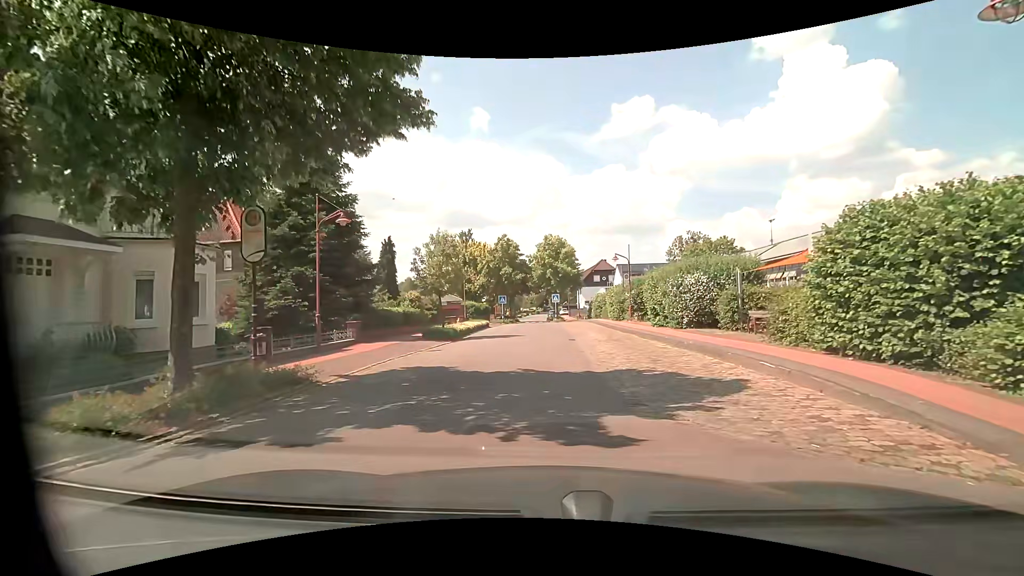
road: residential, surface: asphalt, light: Day
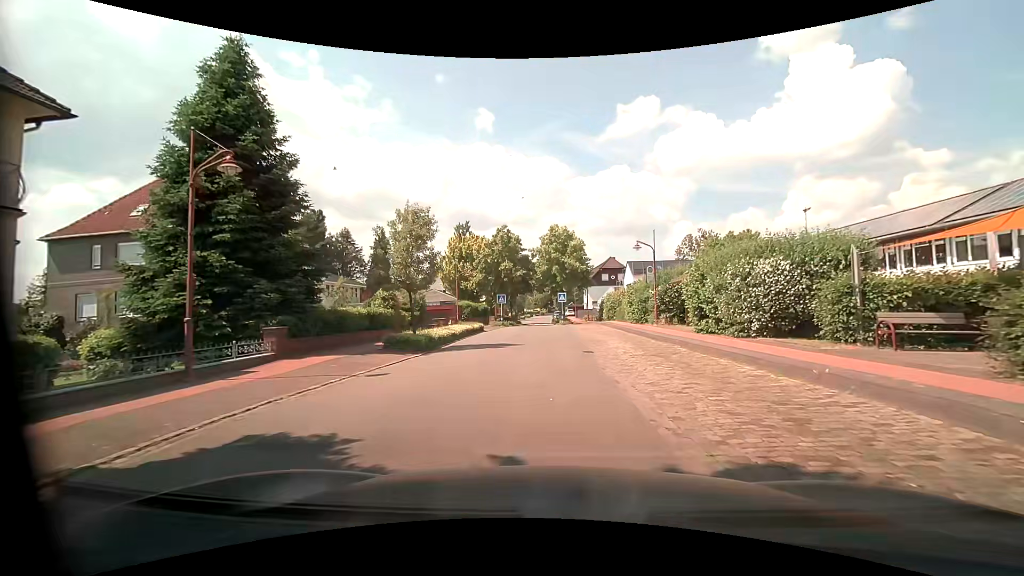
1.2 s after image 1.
(+0.2, +7.1) m; +1°
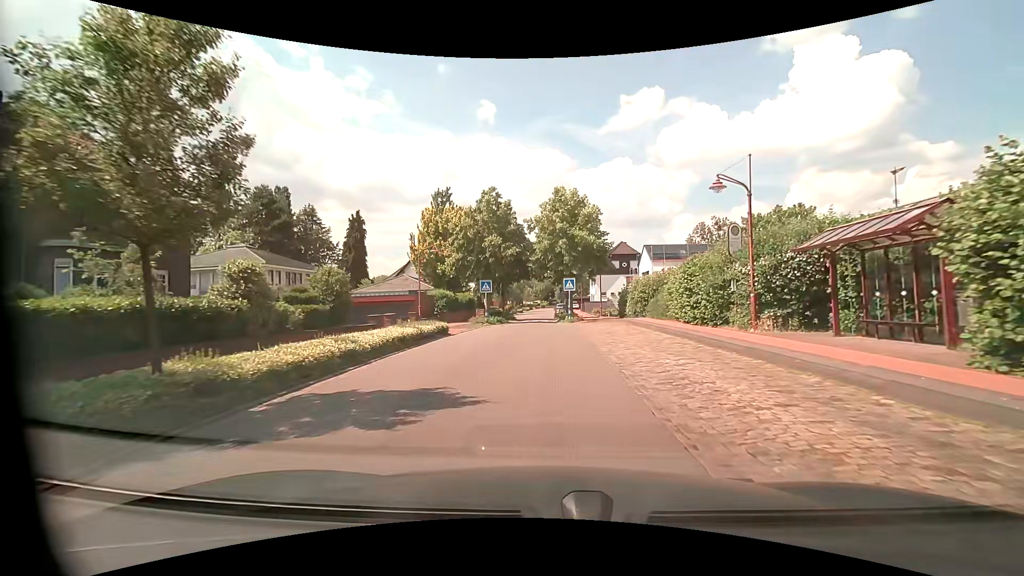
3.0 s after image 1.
(+0.1, +13.6) m; 0°
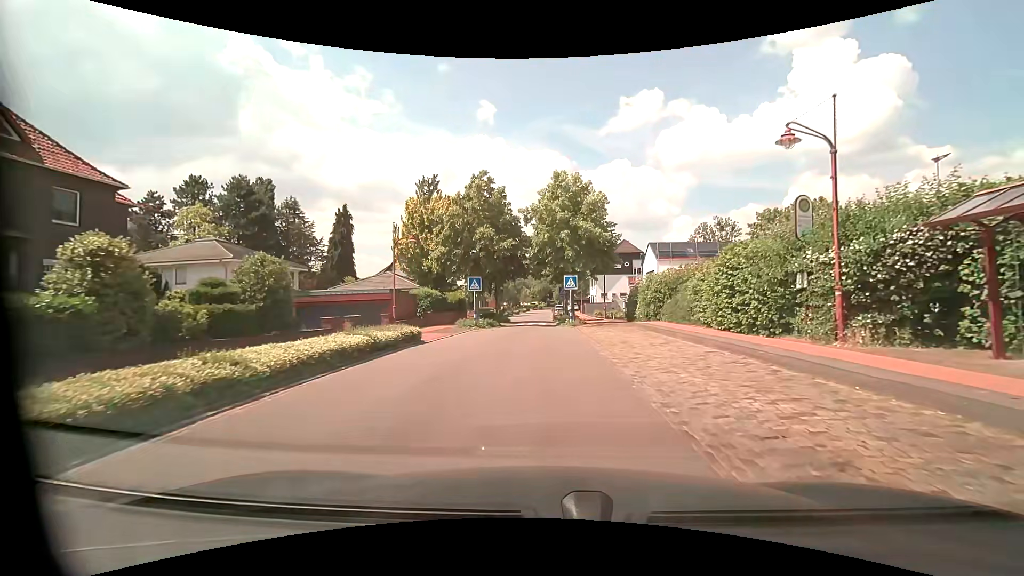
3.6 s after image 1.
(0.0, +4.7) m; +1°
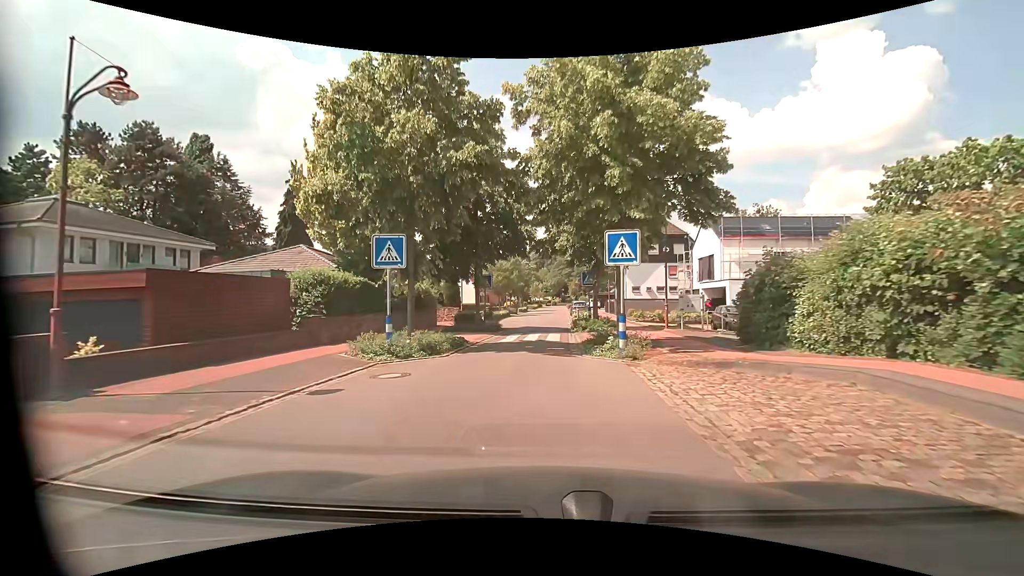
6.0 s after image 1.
(0.0, +18.2) m; -2°
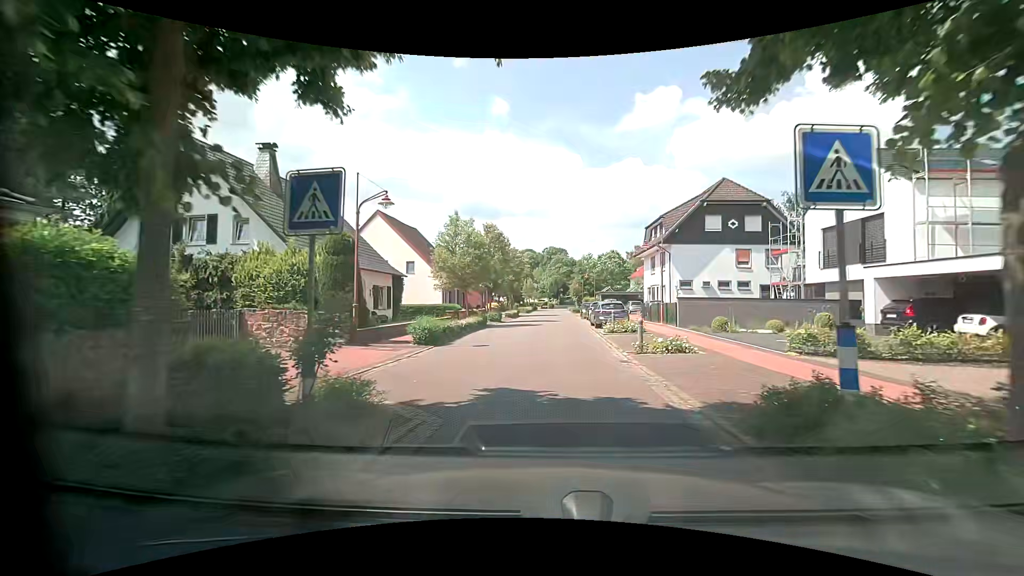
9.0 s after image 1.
(-0.5, +22.7) m; +1°
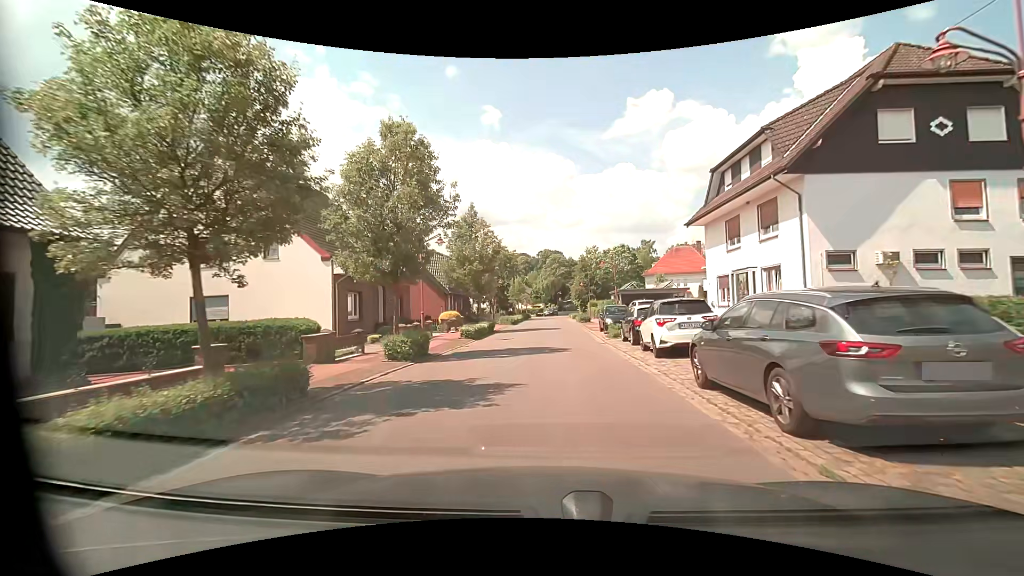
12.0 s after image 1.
(+0.1, +22.6) m; 0°
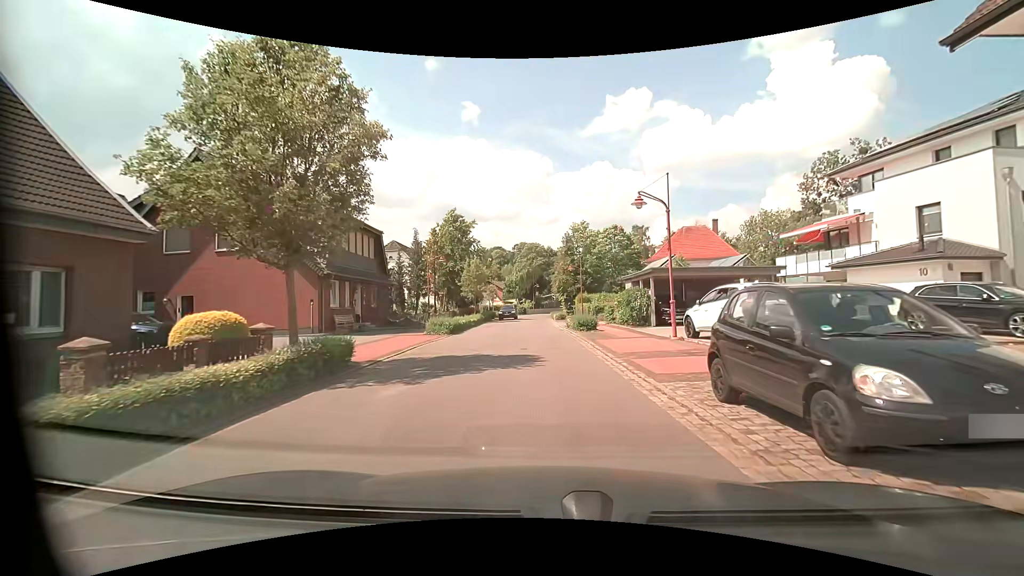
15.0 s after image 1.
(+0.5, +22.3) m; +2°
